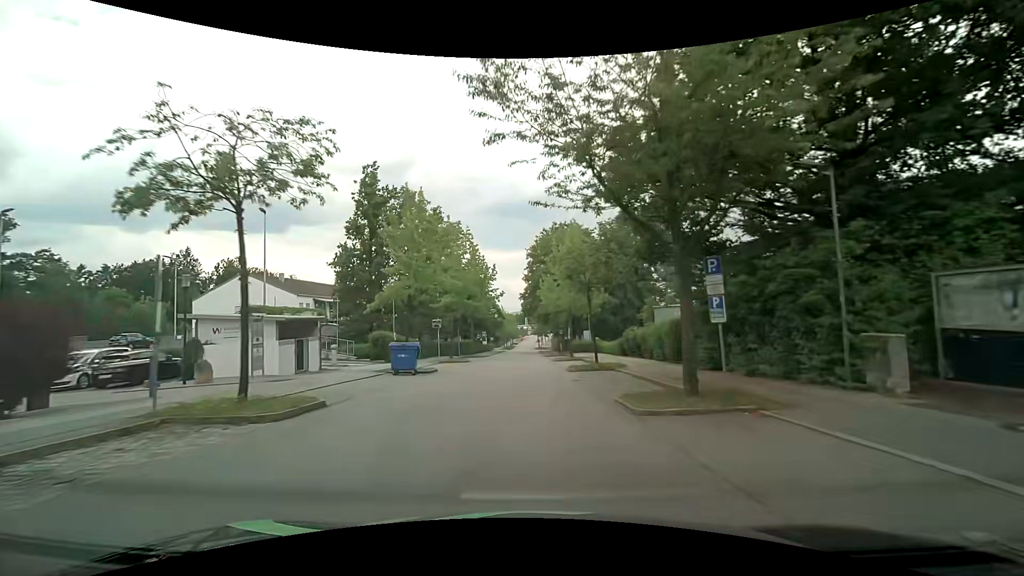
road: residential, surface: asphalt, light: Day
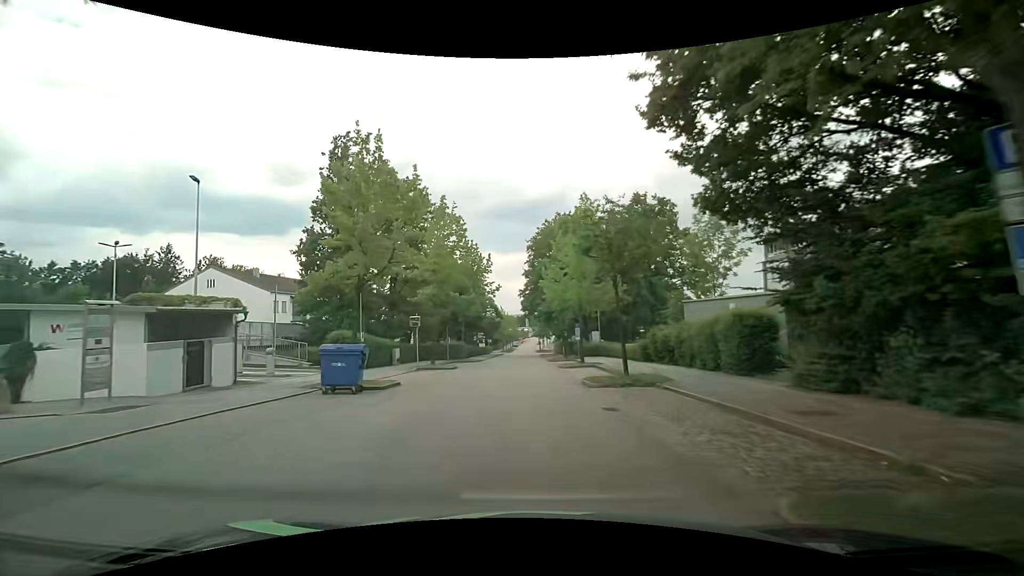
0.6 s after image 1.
(0.0, +7.4) m; 0°
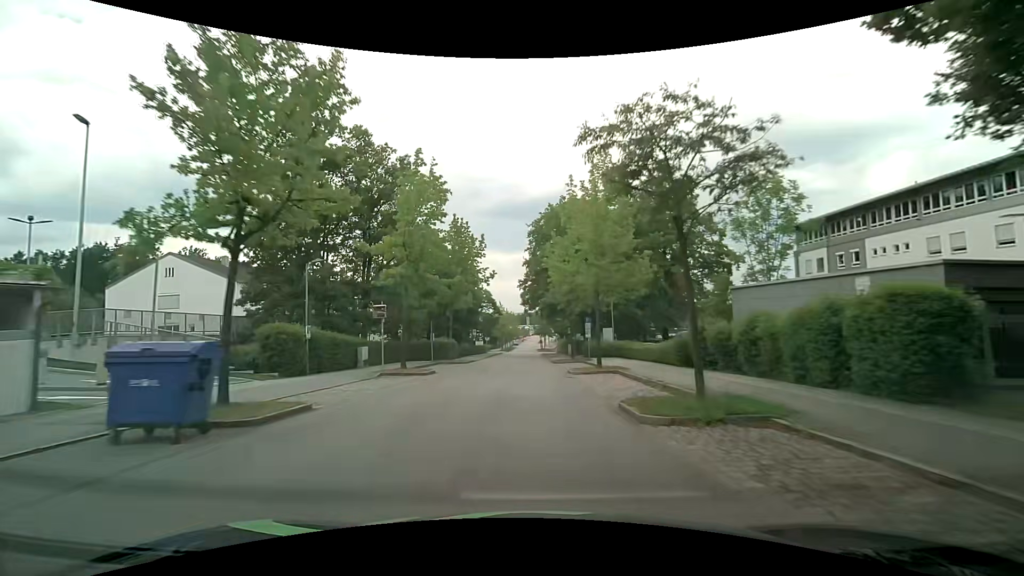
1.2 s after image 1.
(-0.1, +7.4) m; 0°
(0, +10) (0, +20) (0, +30) (0, +40) (0, +50) (0, +60) (0, +70) (0, +80) (0, +90) (0, +100) m
